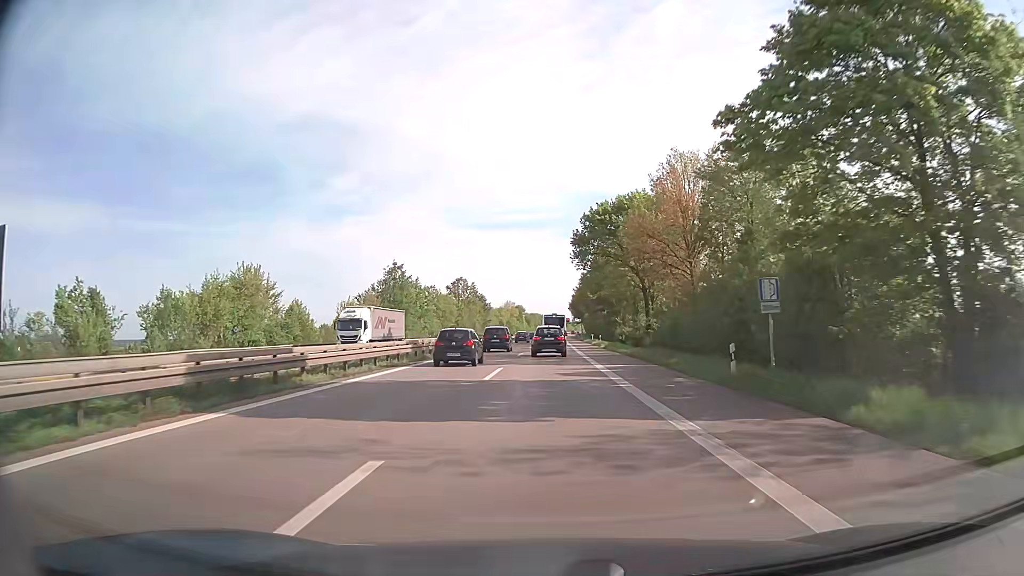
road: trunk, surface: asphalt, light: Day
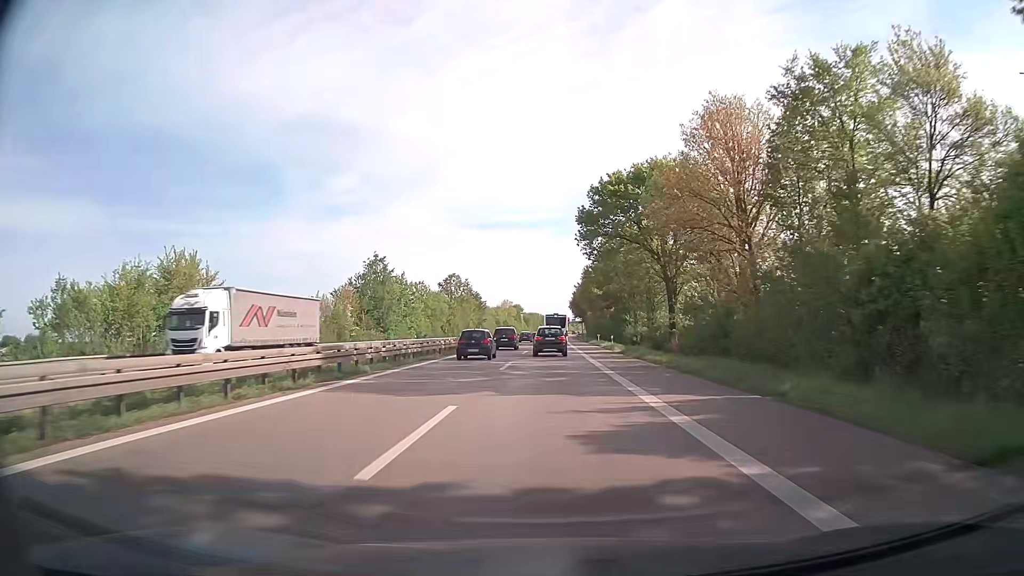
(0.0, +12.9) m; 0°
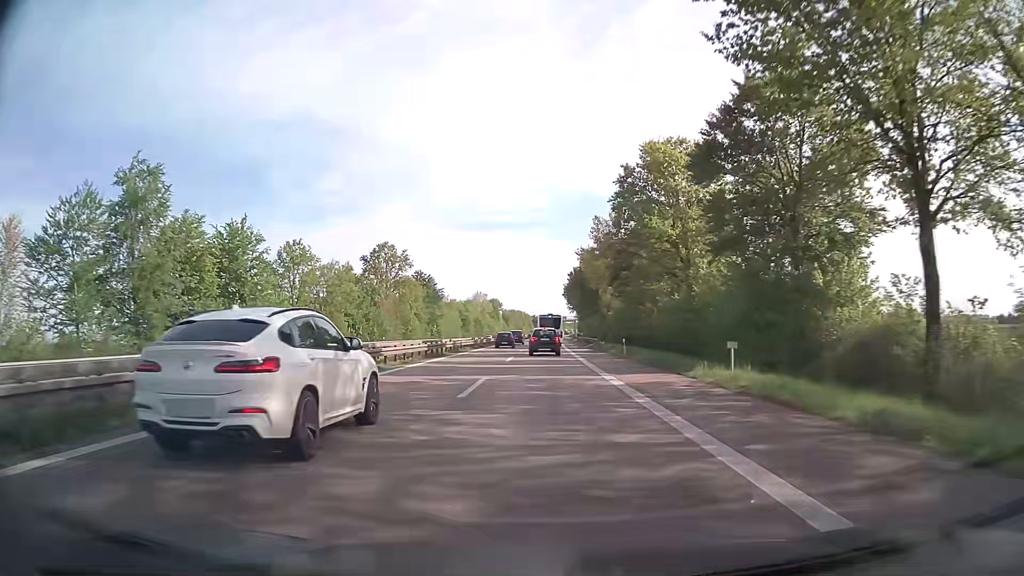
(+0.8, +64.6) m; +2°
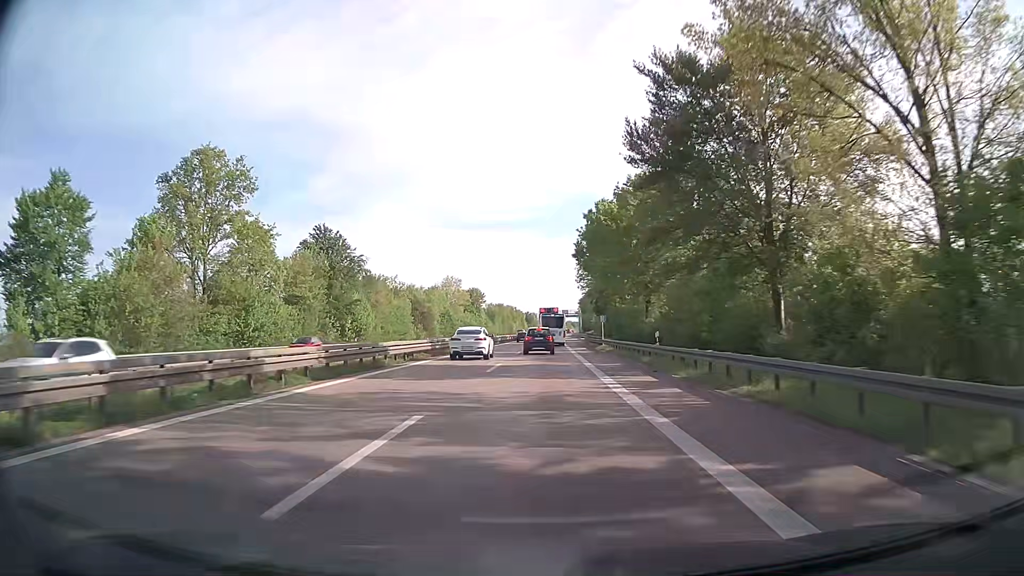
(+0.2, +63.8) m; 0°
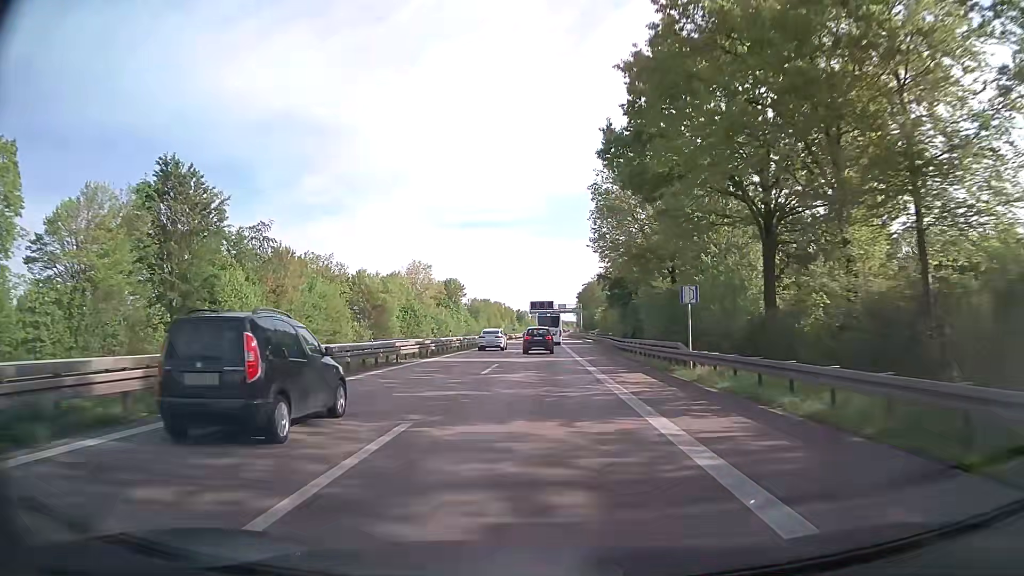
(+0.2, +37.2) m; +1°
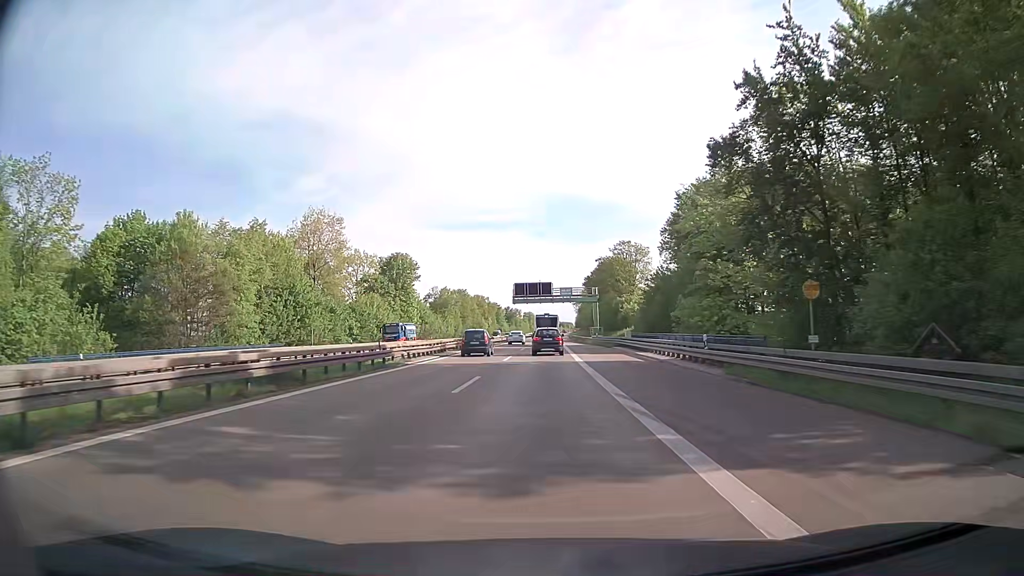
(+0.2, +60.8) m; 0°
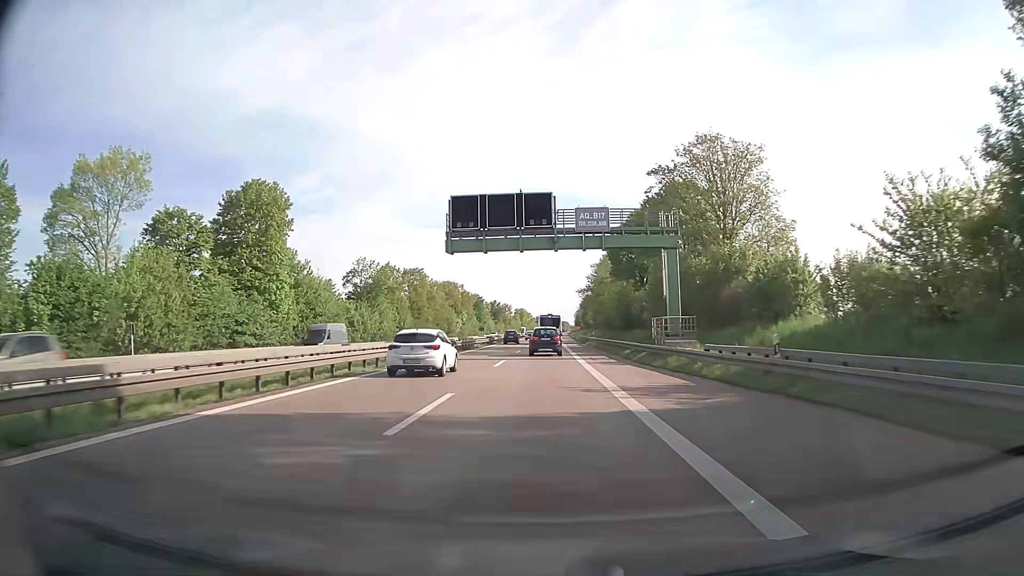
(+0.3, +61.1) m; 0°
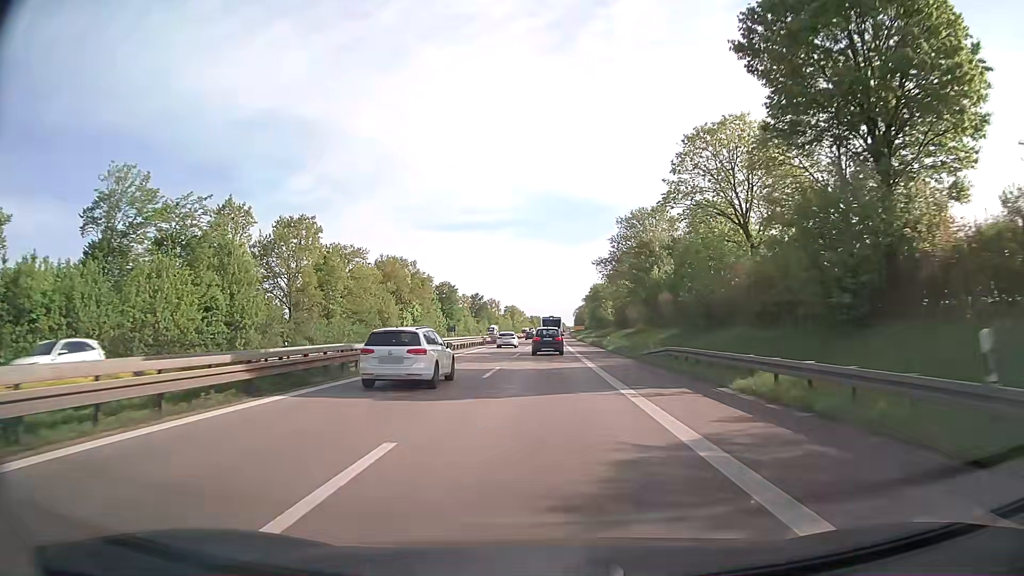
(+0.1, +61.3) m; 0°
(0, +10) (0, +20) (0, +30) (0, +40) (0, +50) (+1, +60) (+1, +70) (+1, +80) (+1, +90) (+1, +100) m
